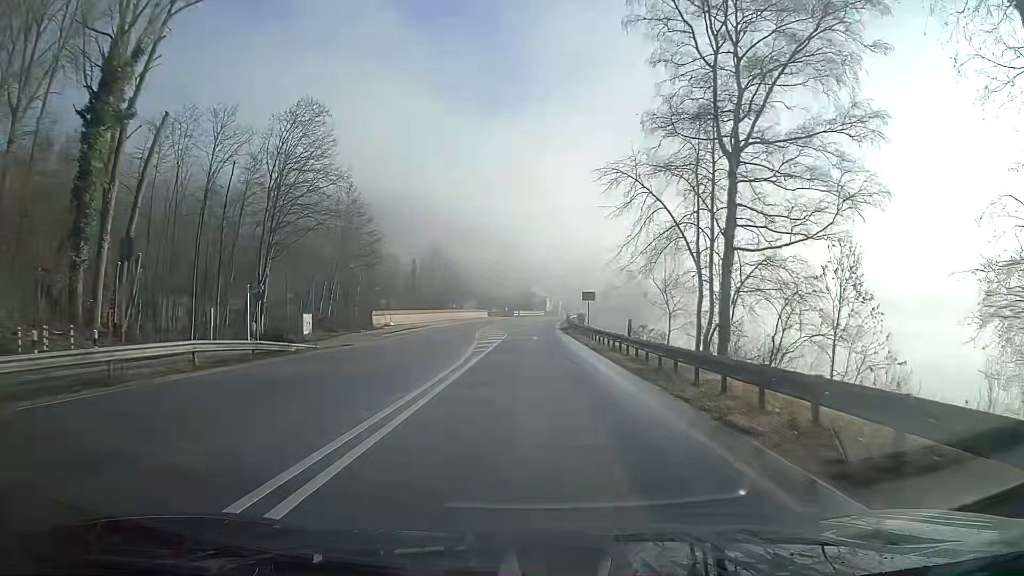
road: primary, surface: asphalt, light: Day
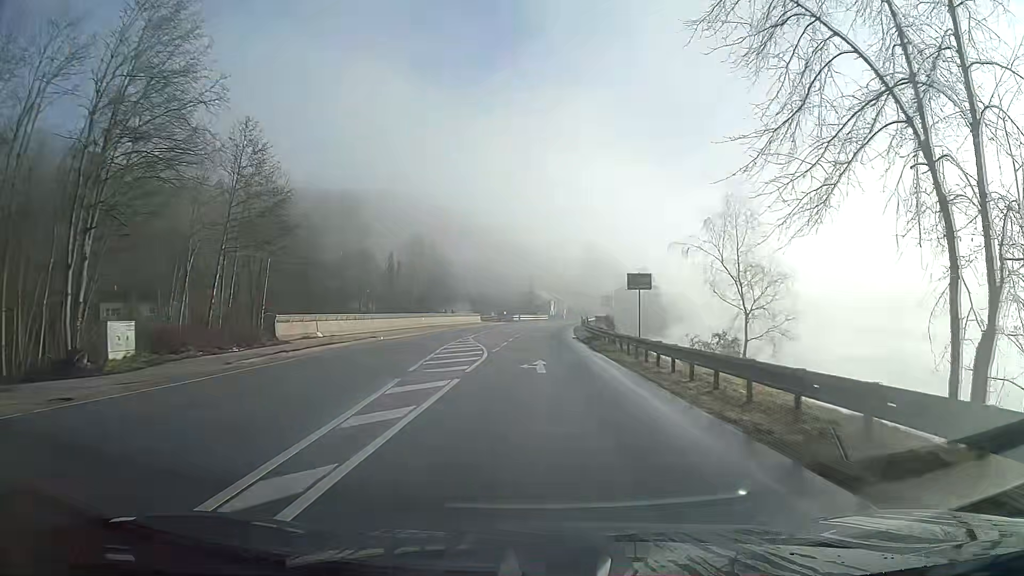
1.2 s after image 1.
(-0.1, +21.4) m; 0°
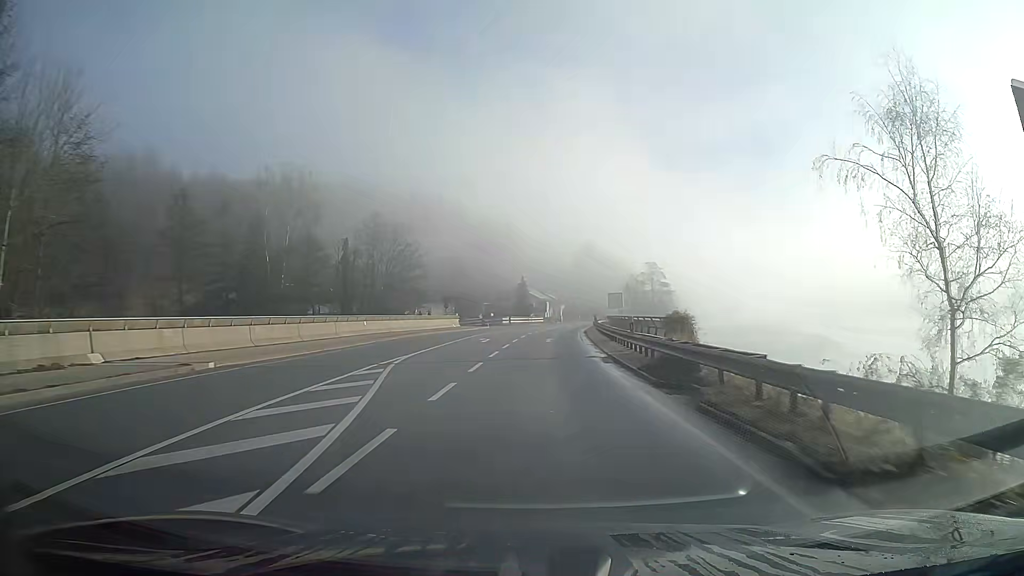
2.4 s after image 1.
(+0.1, +21.3) m; +1°
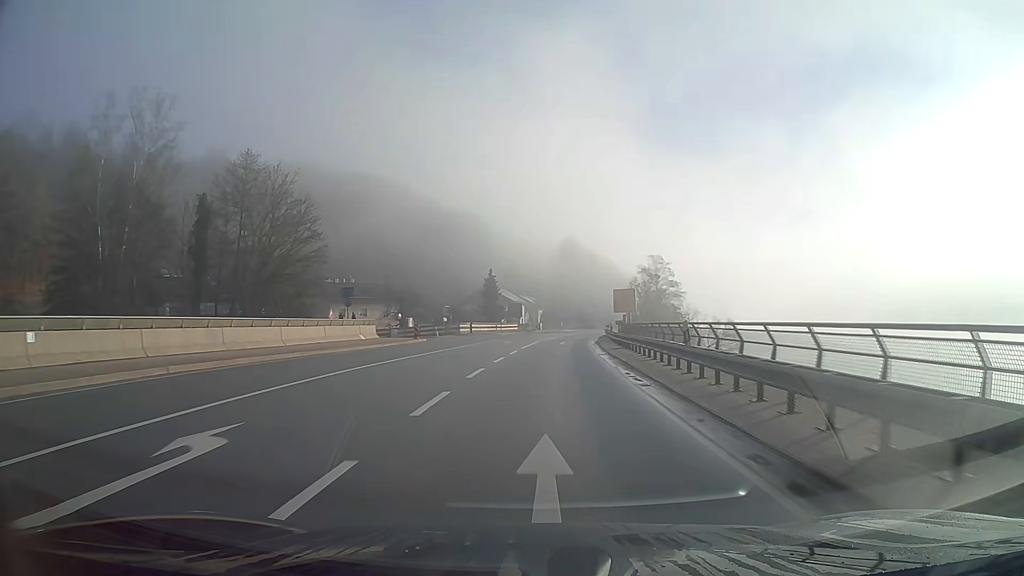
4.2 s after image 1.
(+0.5, +31.9) m; +2°
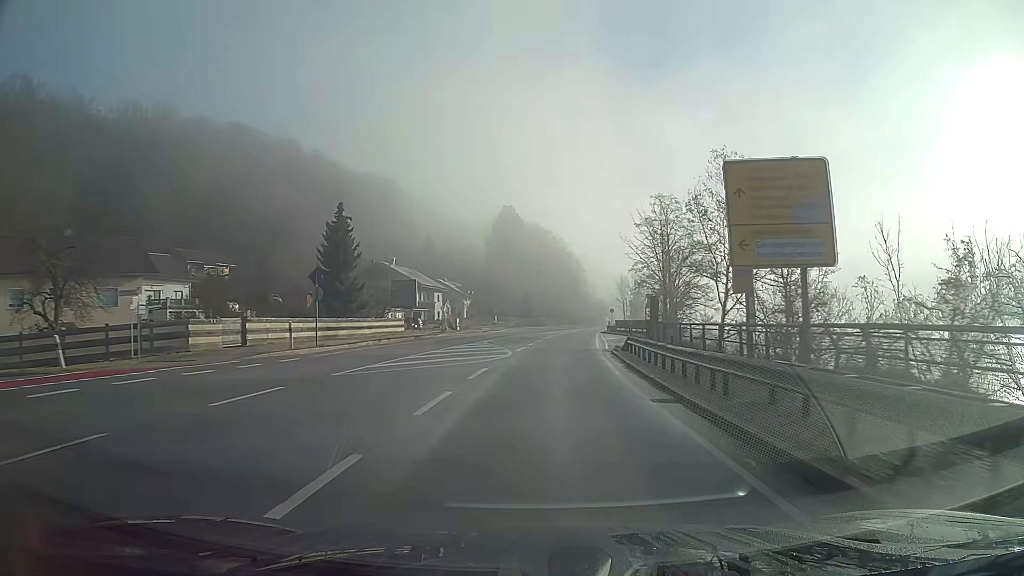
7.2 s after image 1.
(+2.5, +53.2) m; +5°
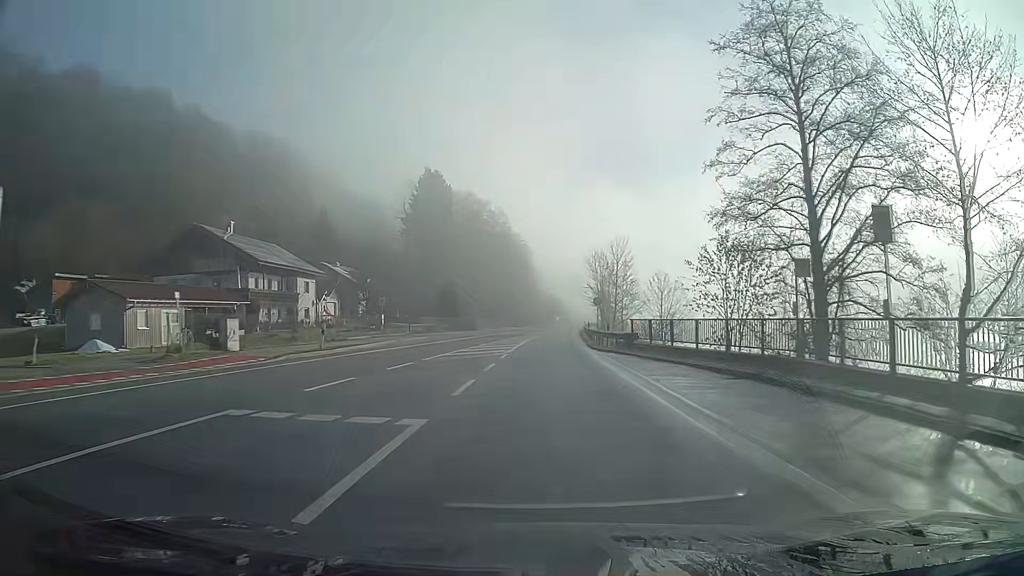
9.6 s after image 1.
(+1.9, +42.9) m; +5°
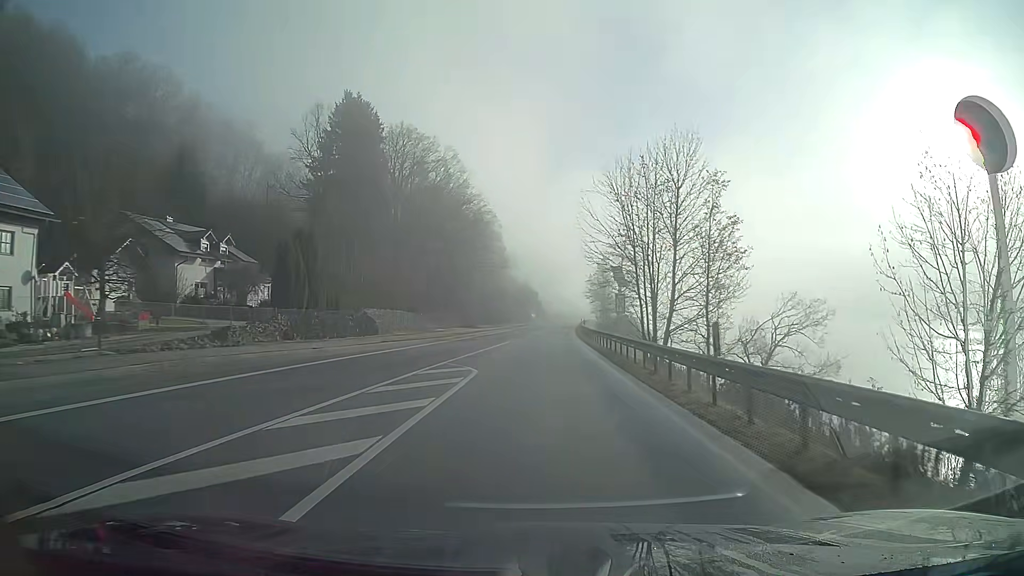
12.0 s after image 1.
(+0.9, +43.1) m; +2°
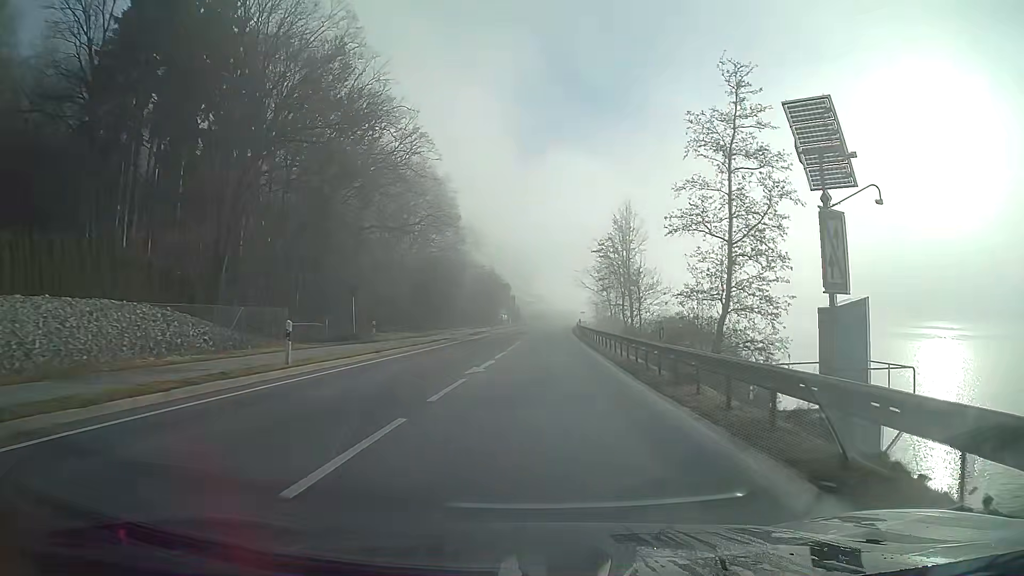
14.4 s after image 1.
(+0.8, +43.2) m; +2°
